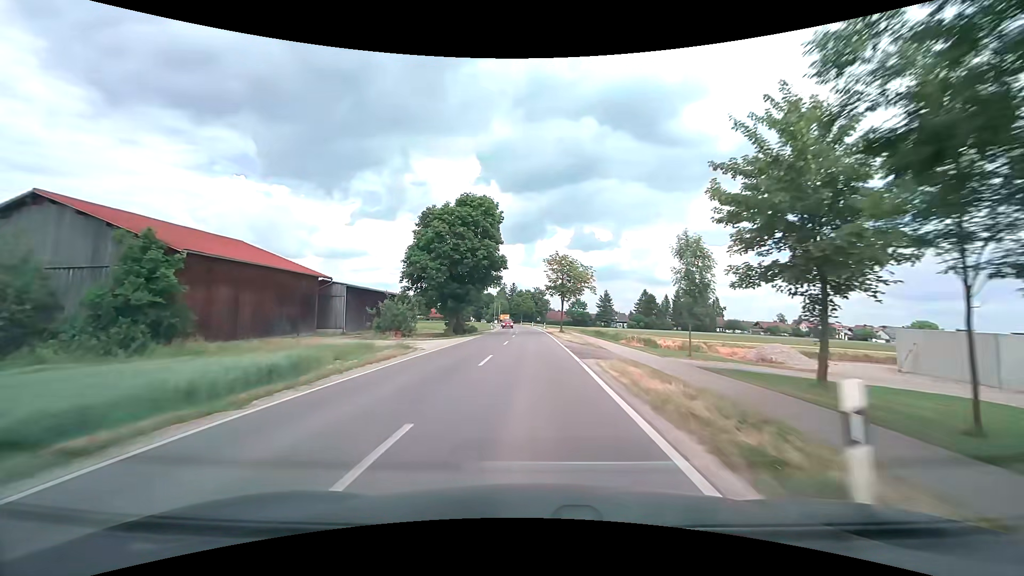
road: tertiary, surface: asphalt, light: Day
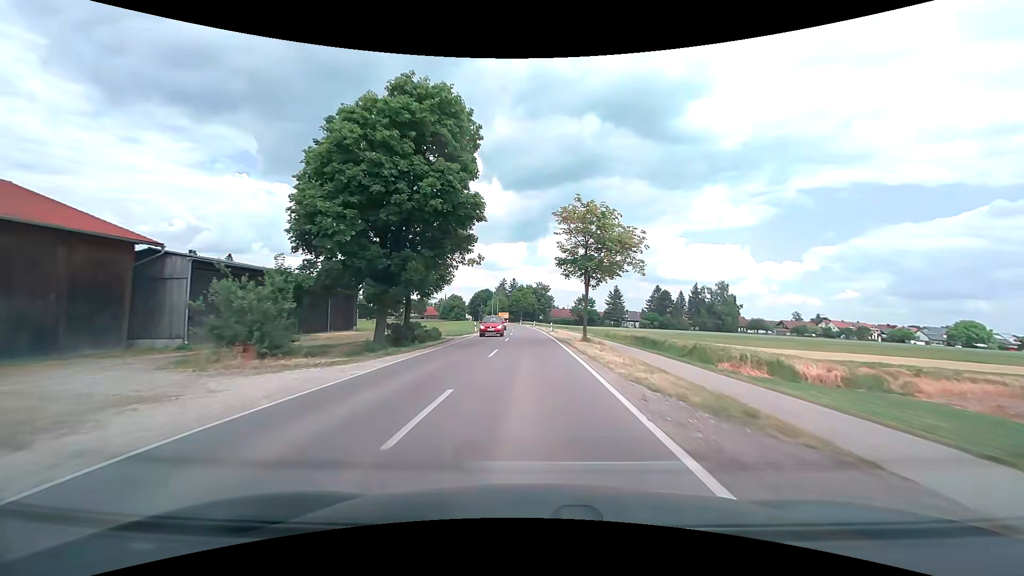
(0.0, +20.8) m; 0°
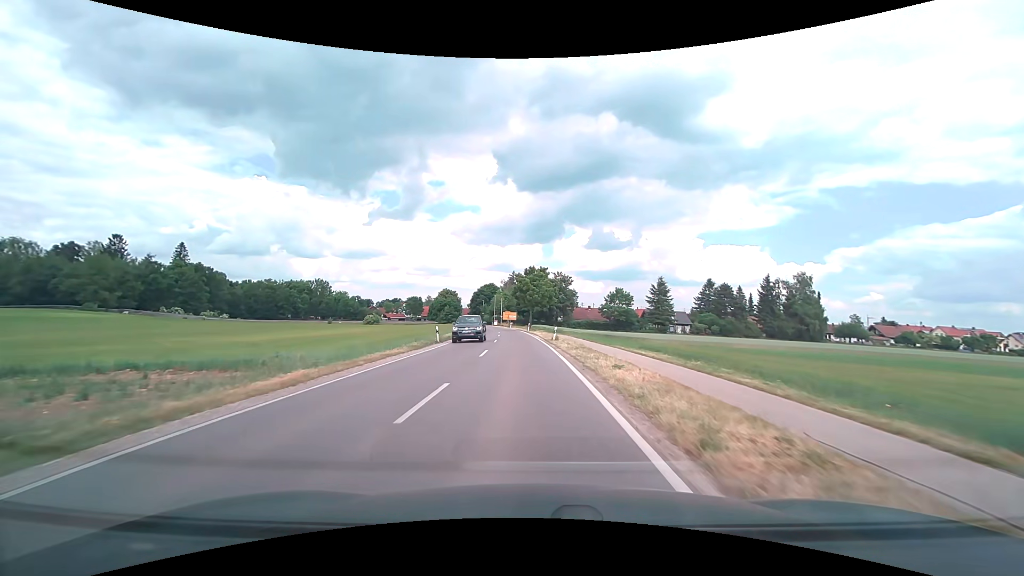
(-0.5, +46.5) m; -2°
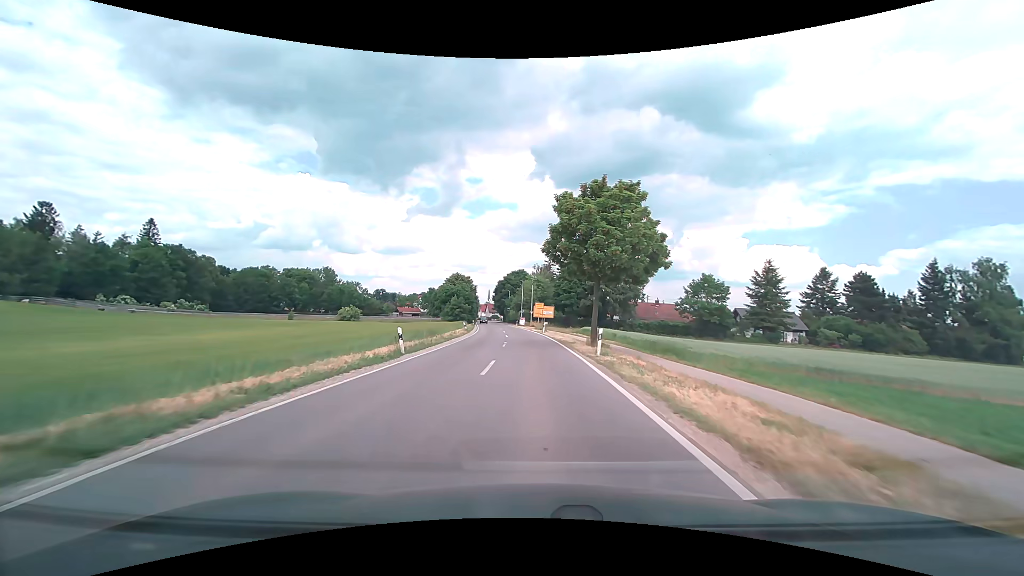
(-1.7, +42.9) m; -4°
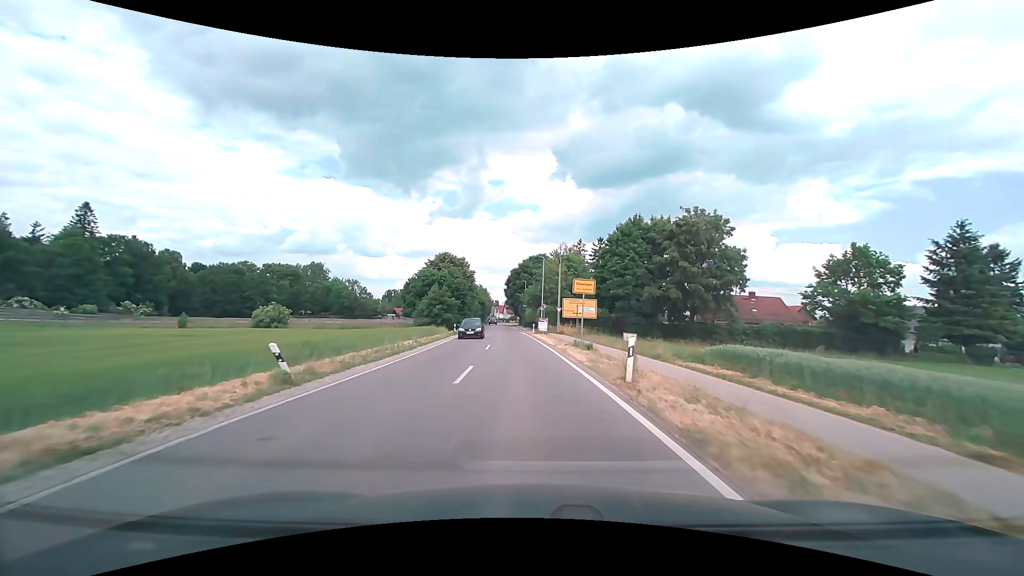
(-0.6, +37.1) m; -3°
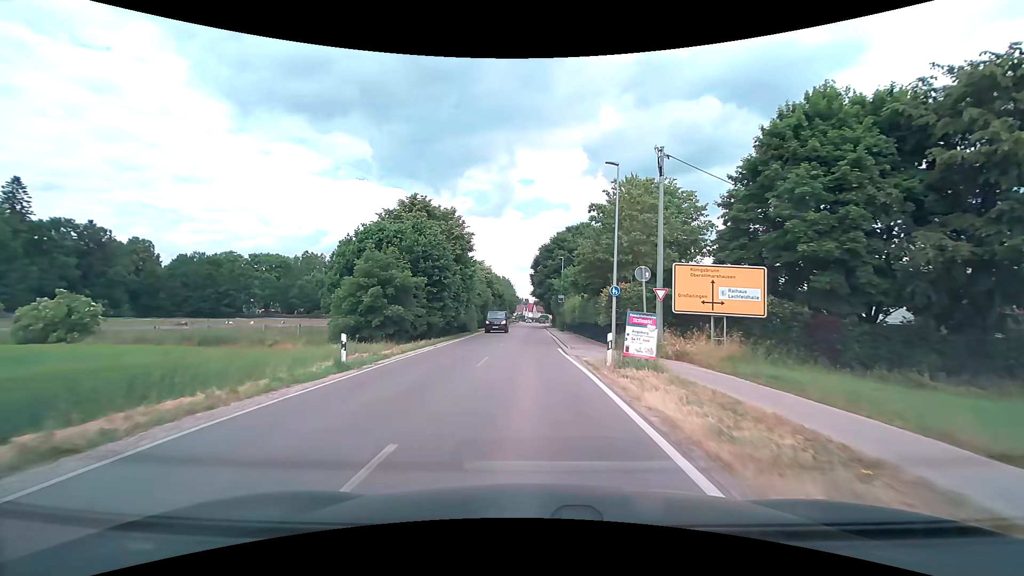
(-1.2, +33.1) m; -3°
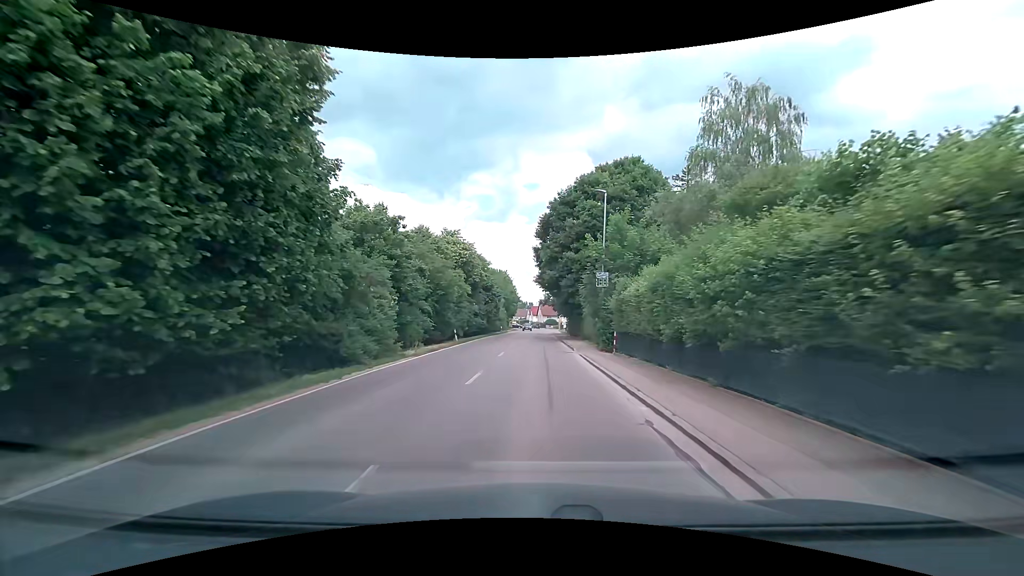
(-0.3, +30.6) m; -1°
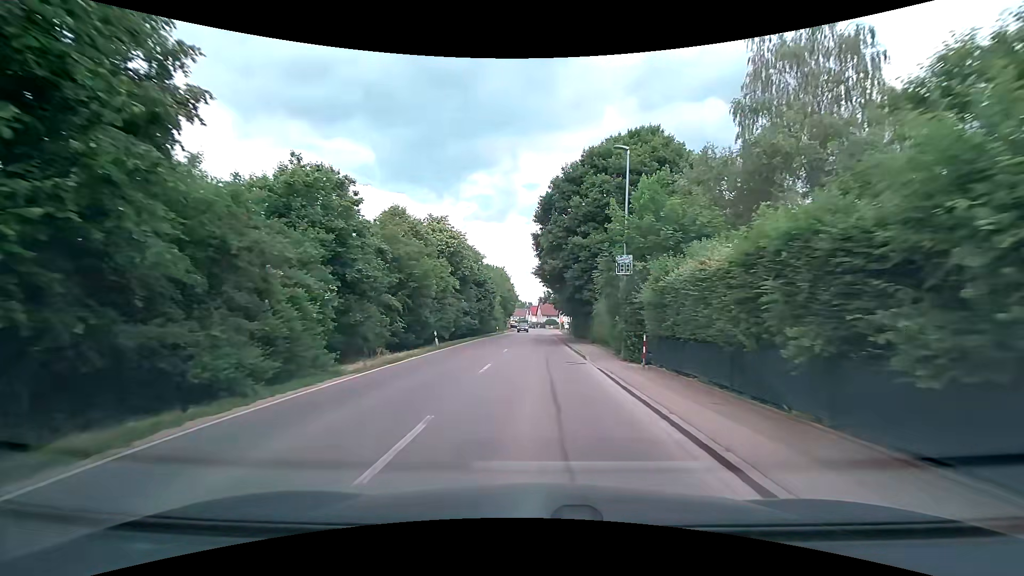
(0.0, +6.6) m; 0°
(0, +10) (0, +20) (0, +30) (0, +40) (0, +50) (0, +60) (+1, +70) (+1, +80) (+1, +90) (+1, +100) m
